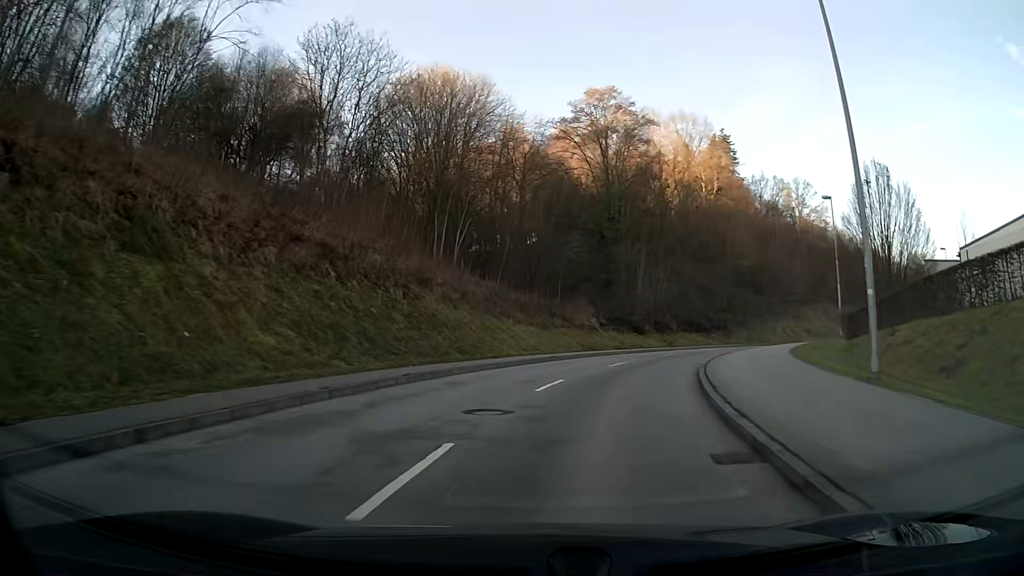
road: tertiary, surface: asphalt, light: Day
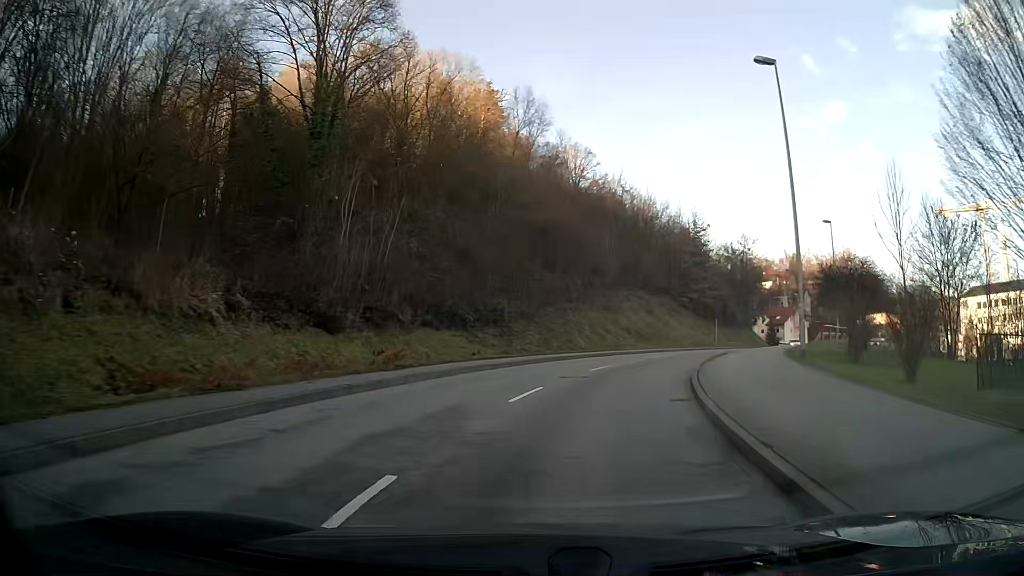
(+5.5, +27.7) m; +22°
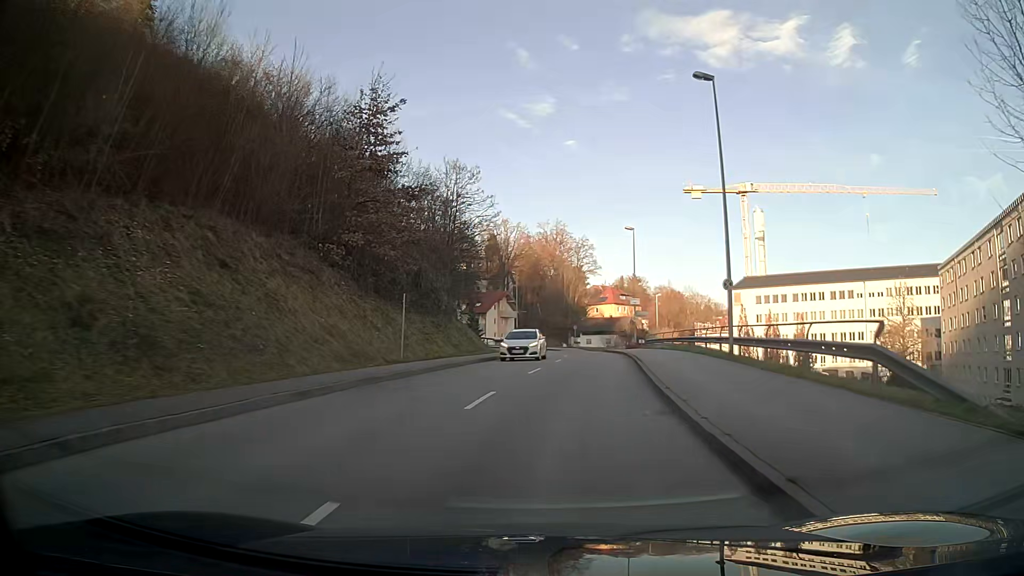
(+8.8, +35.2) m; +26°
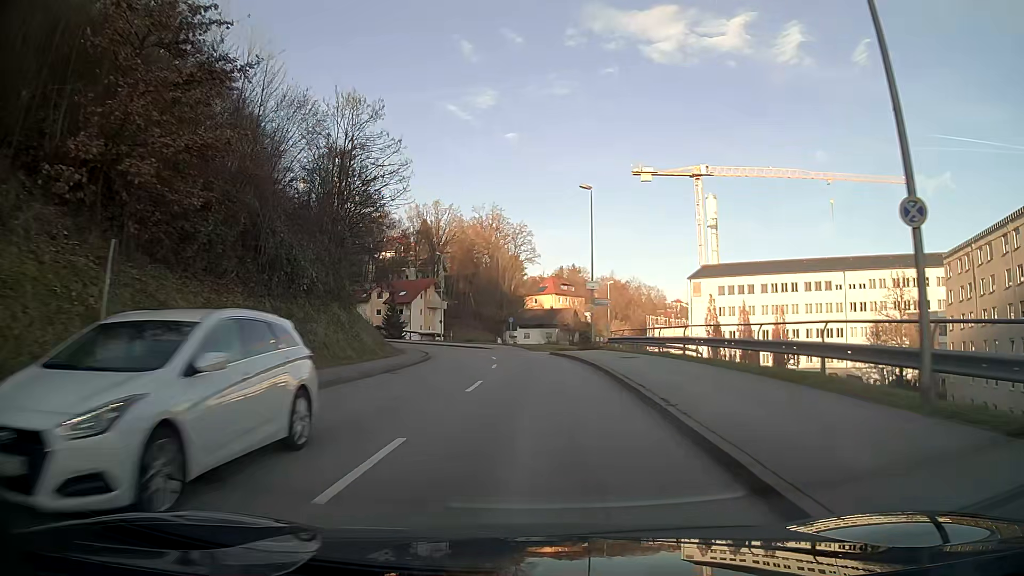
(+0.7, +15.1) m; +4°
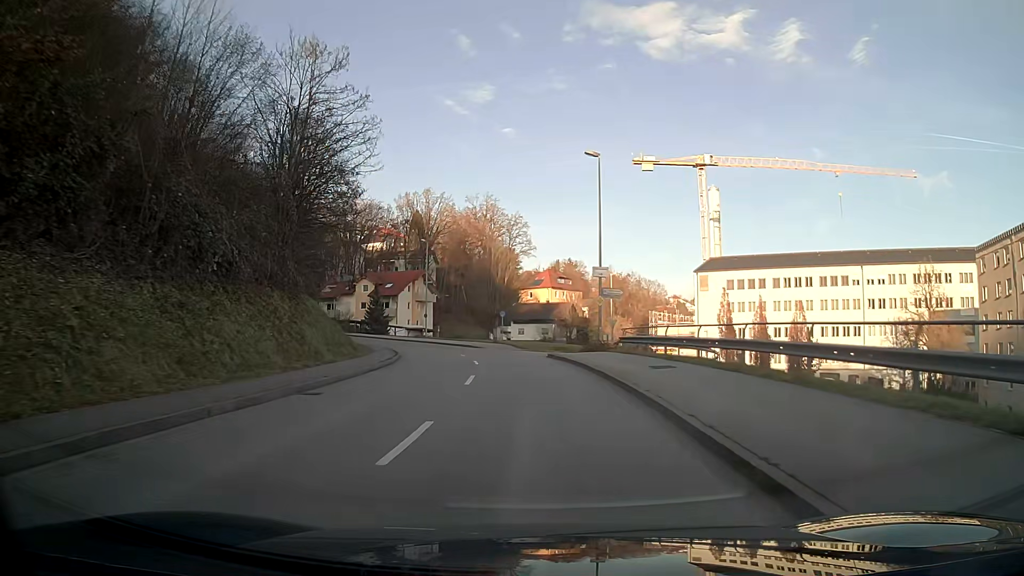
(0.0, +7.5) m; 0°
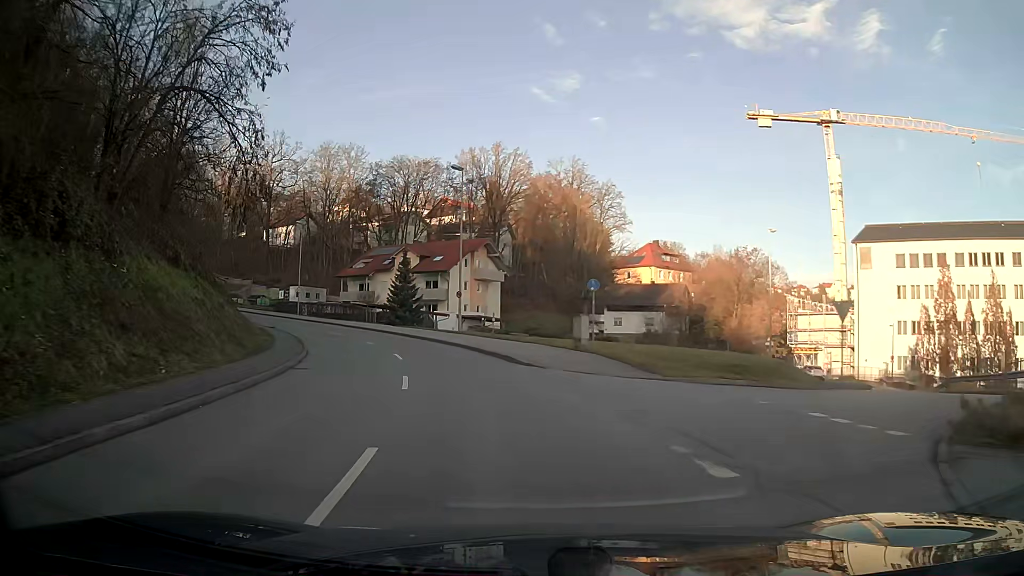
(-1.5, +29.2) m; -9°
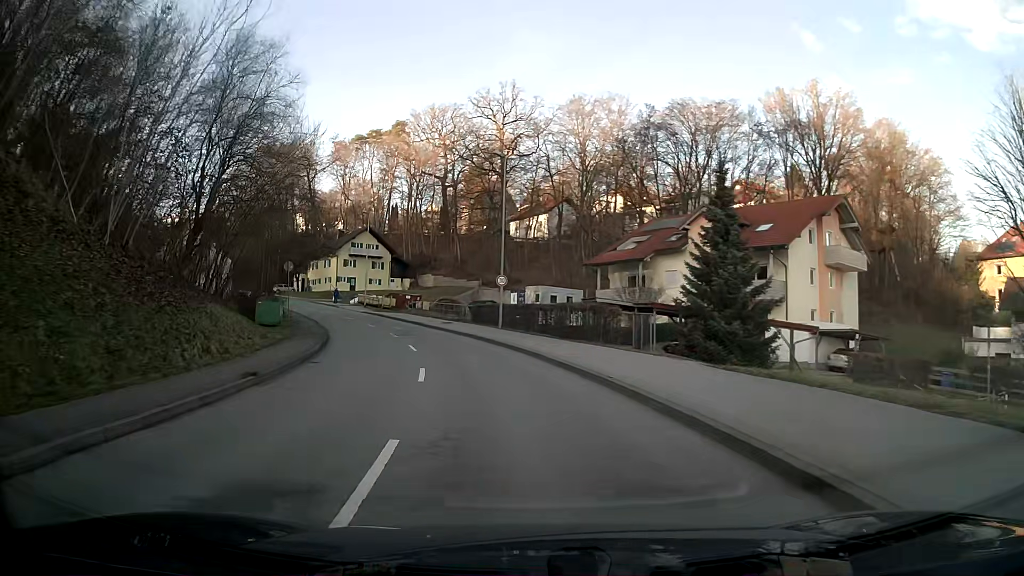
(-7.6, +35.3) m; -24°
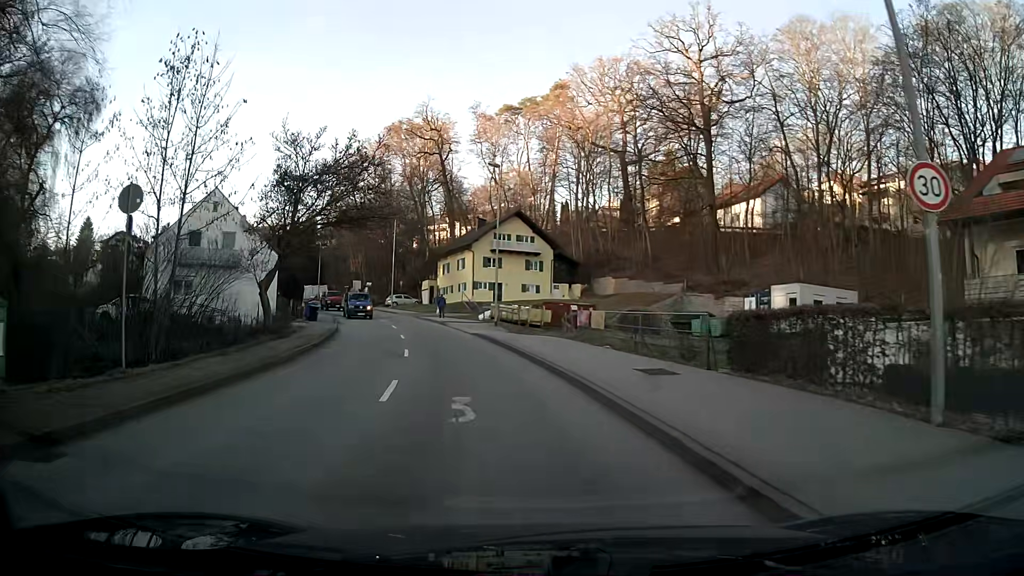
(-3.8, +29.5) m; -15°
(0, +10) (-2, +20) (-4, +30) (-6, +39) (-9, +49) (-12, +58) (-16, +68) (-21, +76) (-26, +85) (-31, +93) m
